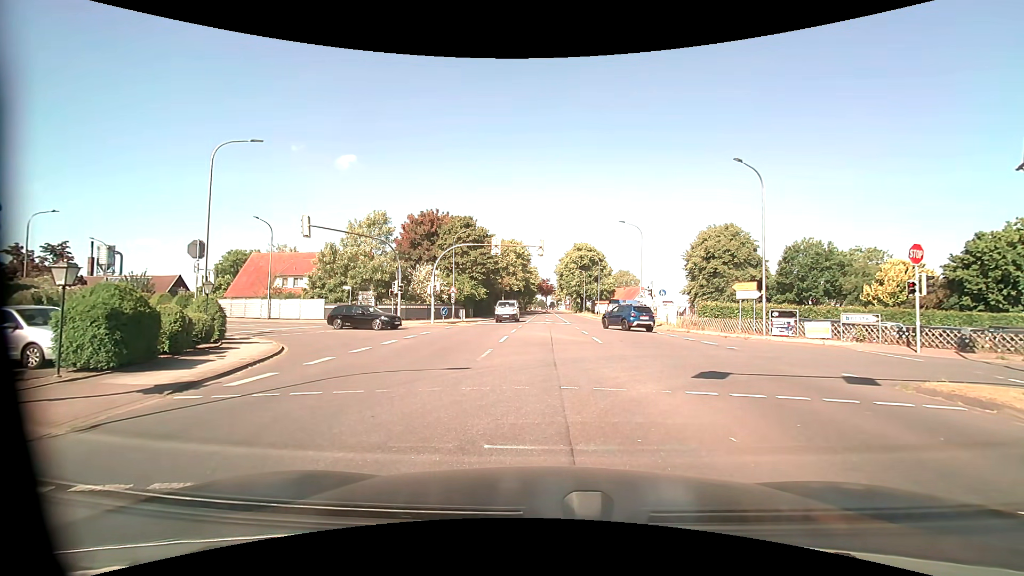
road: tertiary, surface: asphalt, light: Day
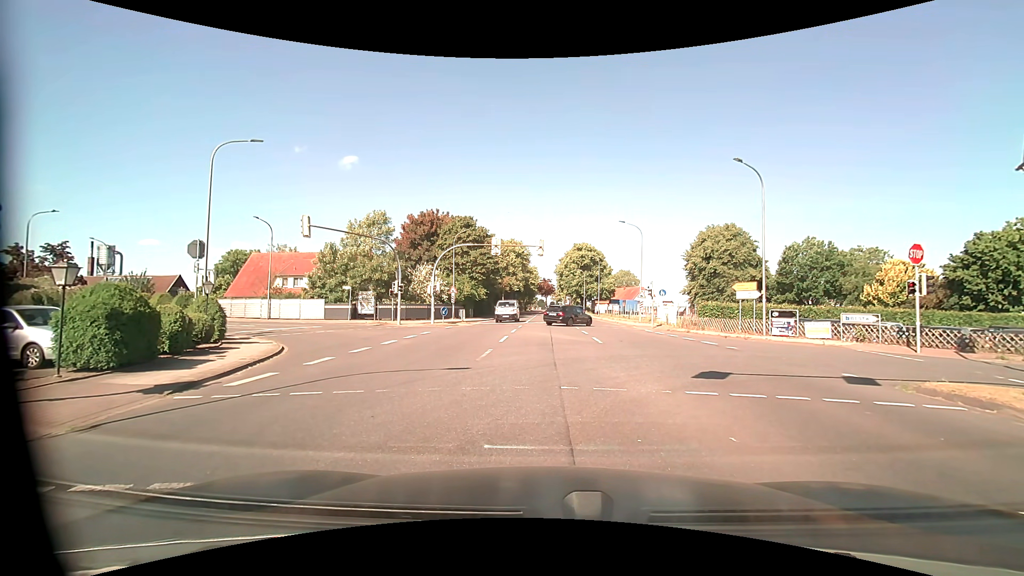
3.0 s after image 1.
(0.0, 0.0) m; 0°
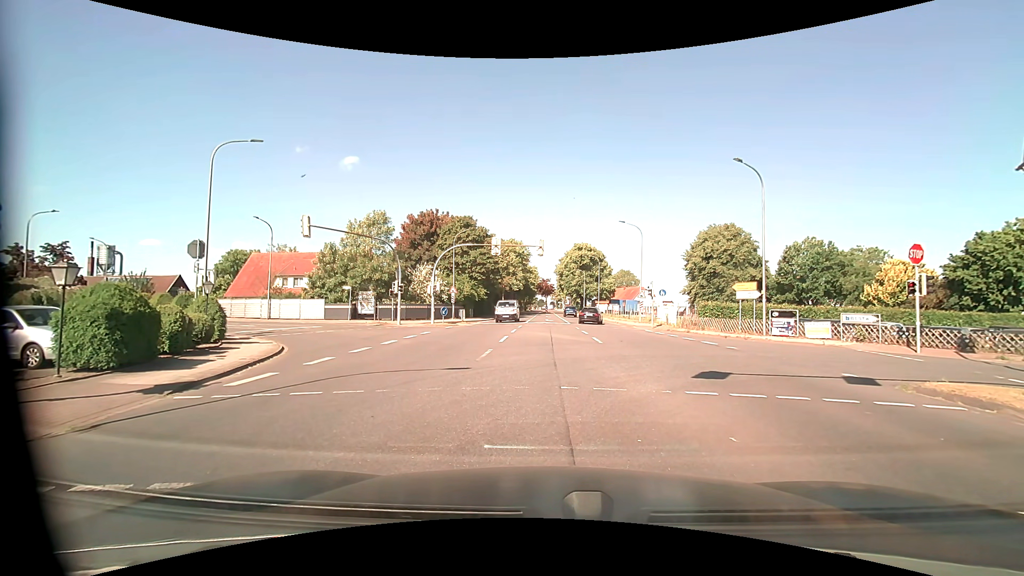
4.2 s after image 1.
(0.0, 0.0) m; 0°
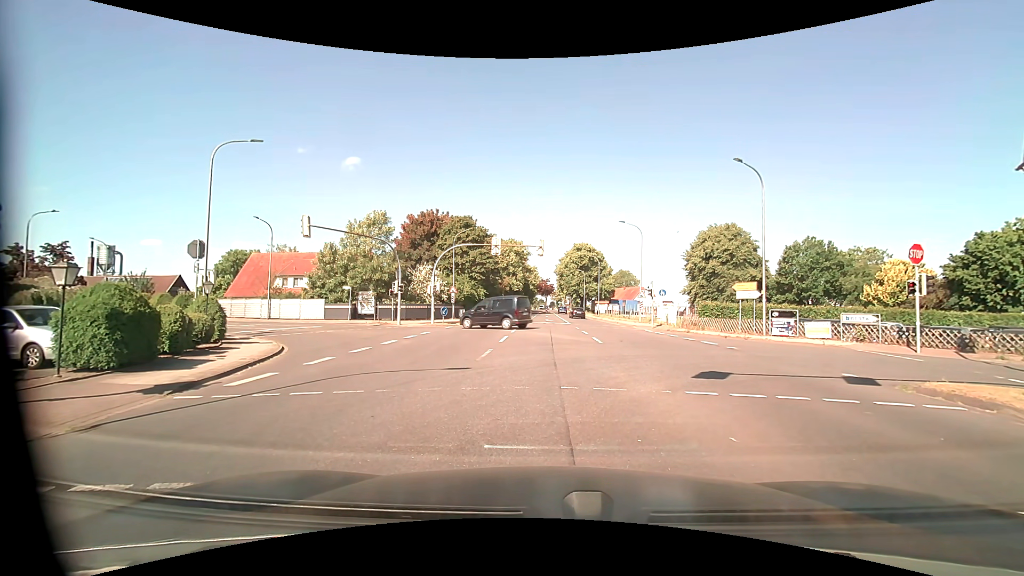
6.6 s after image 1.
(0.0, 0.0) m; 0°
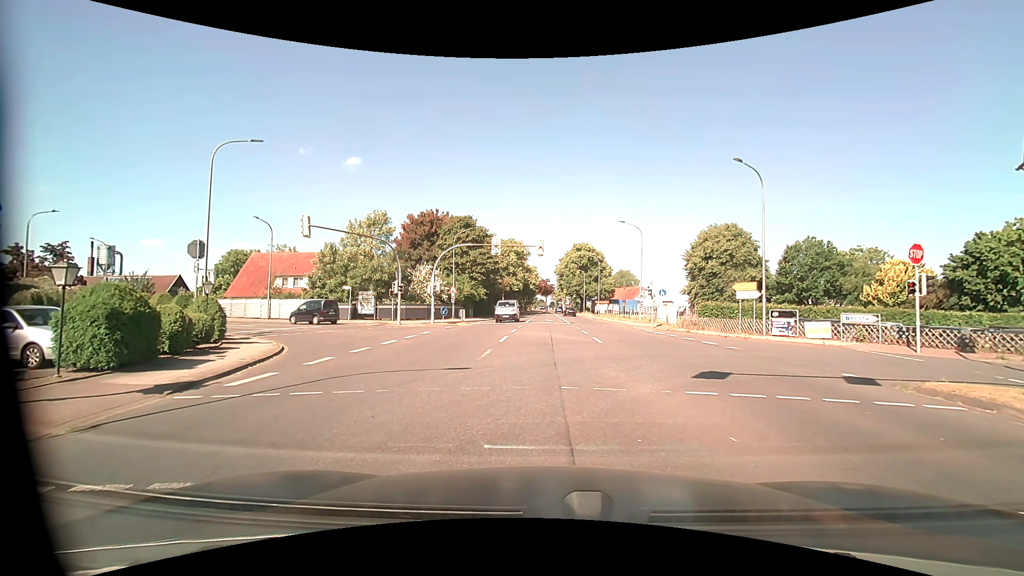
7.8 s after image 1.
(0.0, 0.0) m; 0°
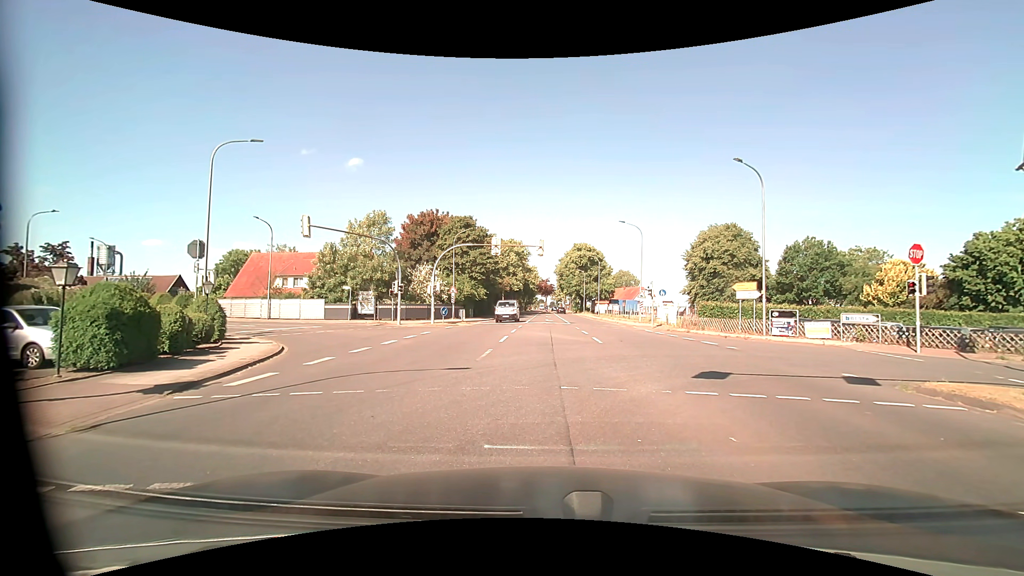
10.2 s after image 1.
(0.0, 0.0) m; 0°
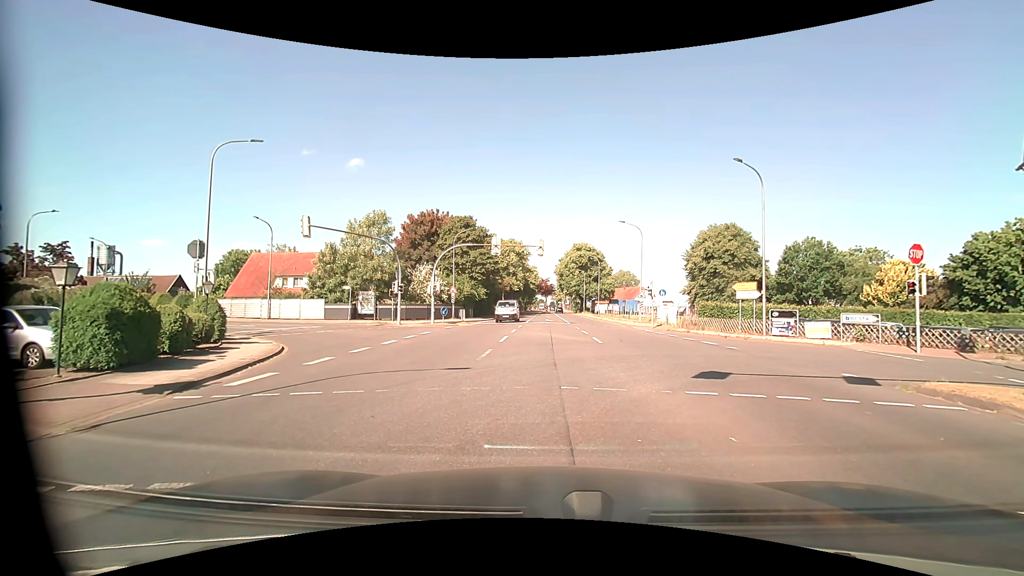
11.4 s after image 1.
(0.0, 0.0) m; 0°
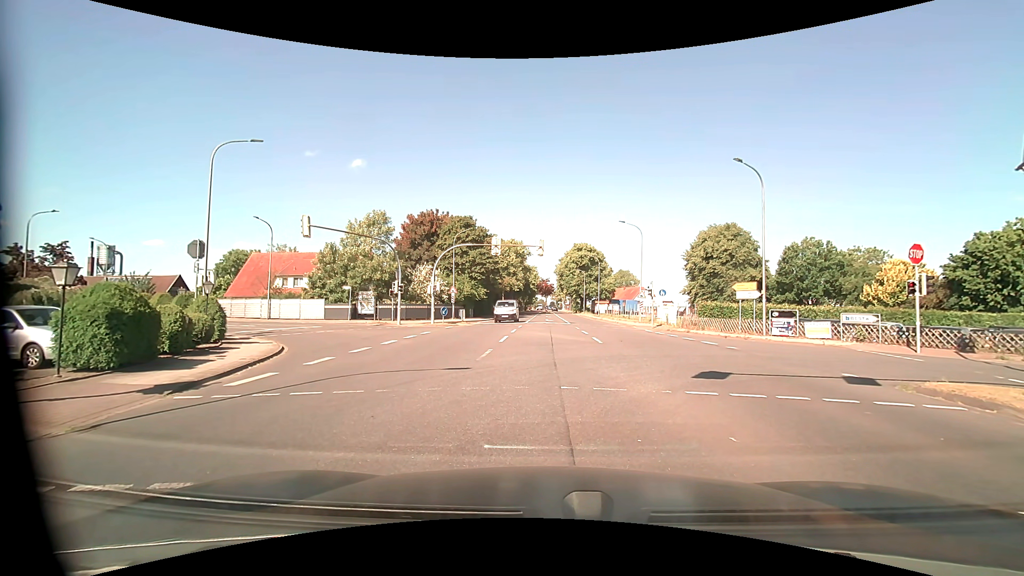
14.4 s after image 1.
(0.0, 0.0) m; 0°
(0, +10) (-1, +20) (-6, +29) (-13, +35) (-22, +40) (-30, +45) (-39, +50) (-49, +53) (-58, +56) (-68, +59) m
